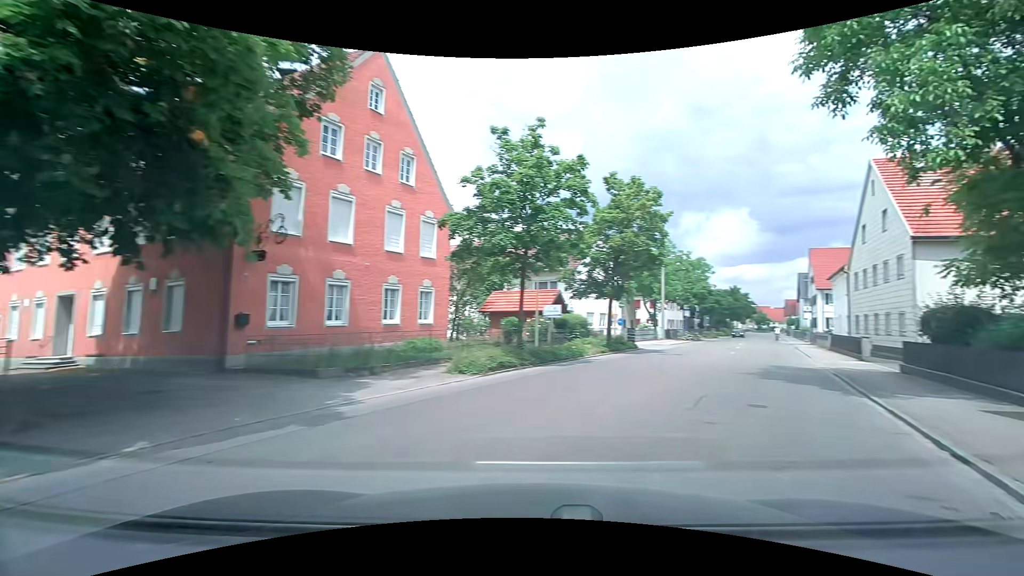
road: tertiary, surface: asphalt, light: Day
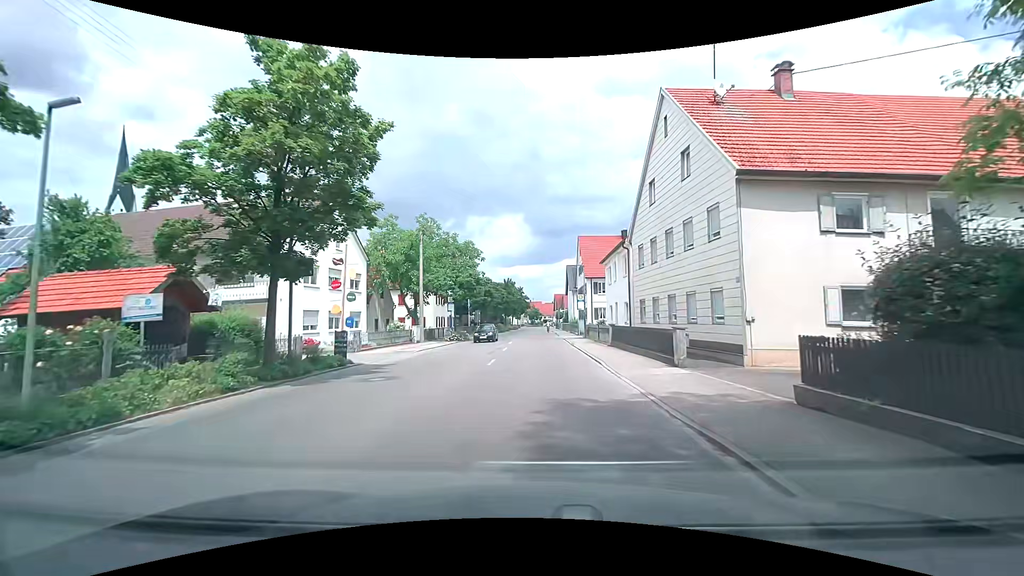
(+5.1, +12.2) m; +27°
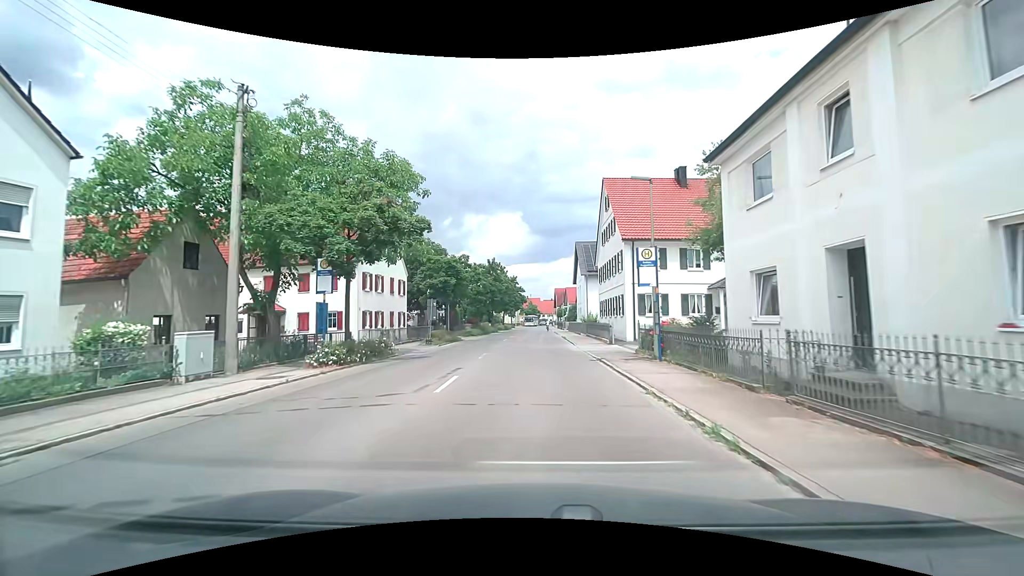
(+0.1, +24.9) m; 0°
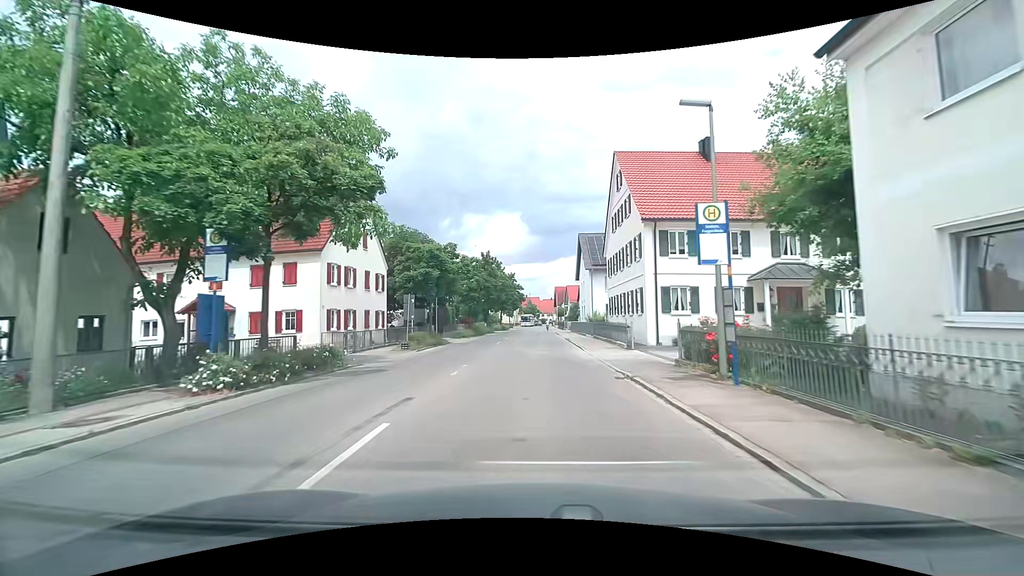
(0.0, +5.9) m; 0°
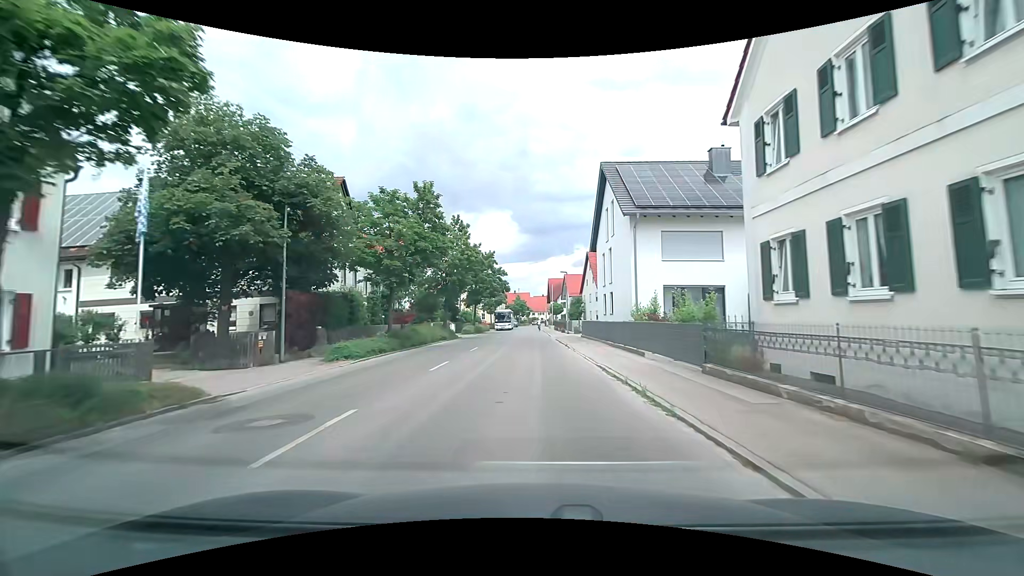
(+0.1, +26.2) m; +1°
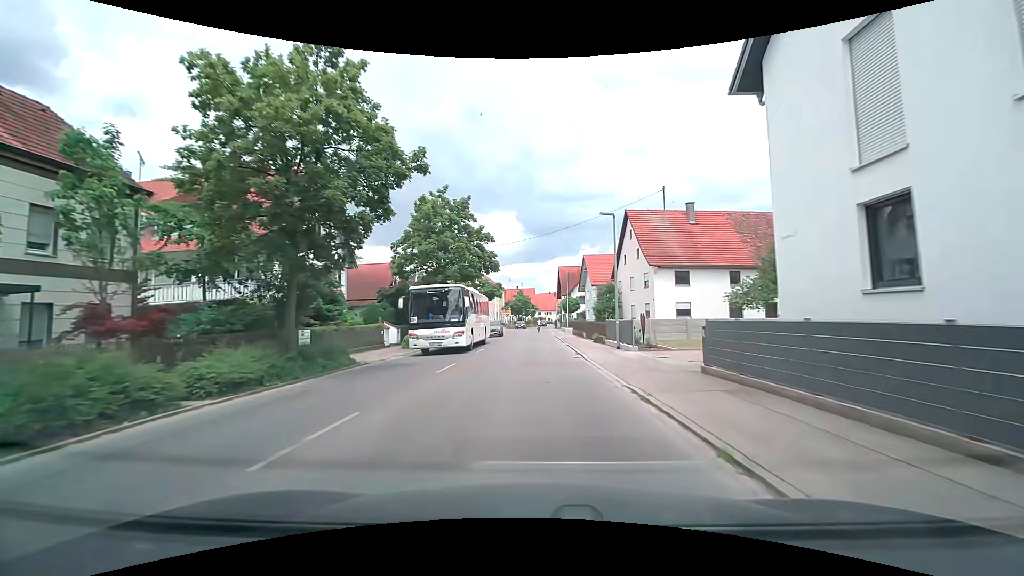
(0.0, +27.1) m; -1°
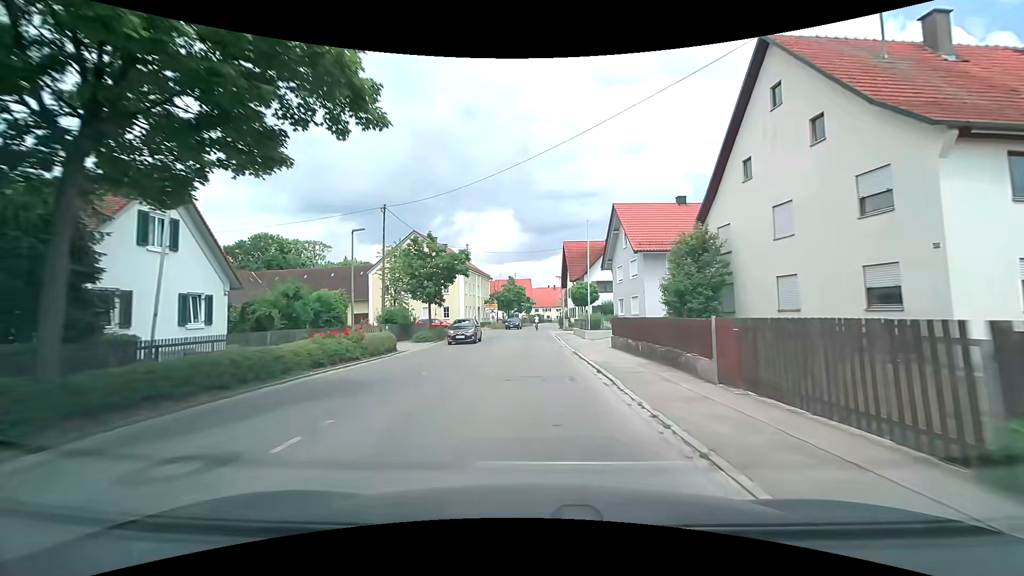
(+0.4, +27.6) m; +1°
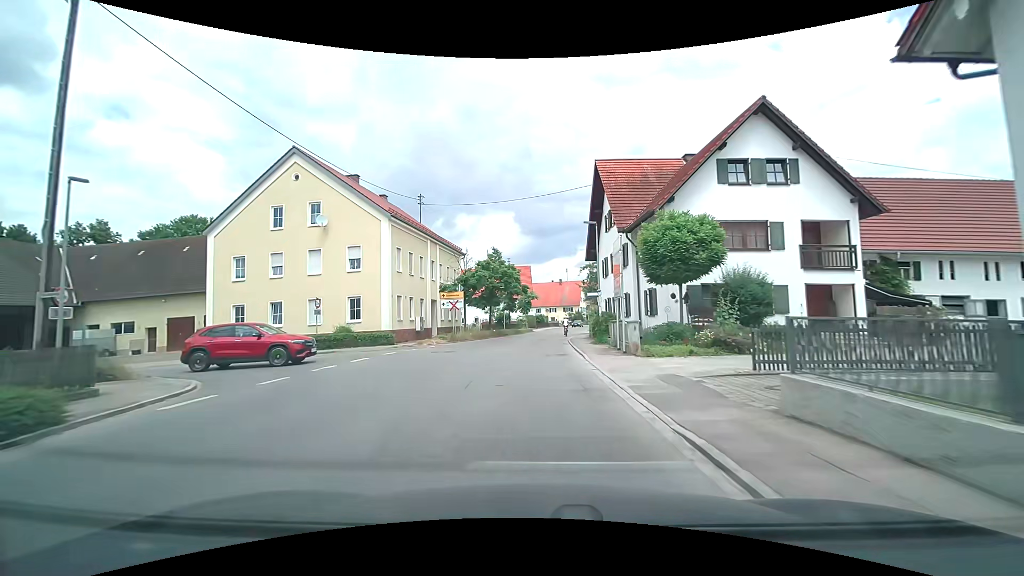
(+0.1, +34.4) m; 0°
(0, +10) (0, +20) (0, +30) (0, +40) (+1, +50) (+3, +60) (+4, +70) (+6, +80) (+7, +89) (+9, +99) m
